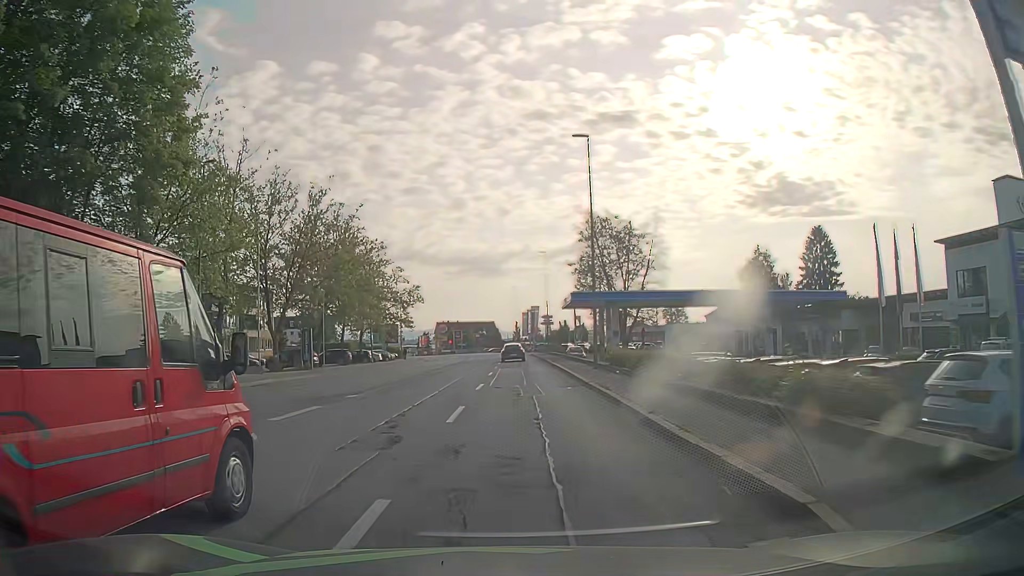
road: tertiary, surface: asphalt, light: Day
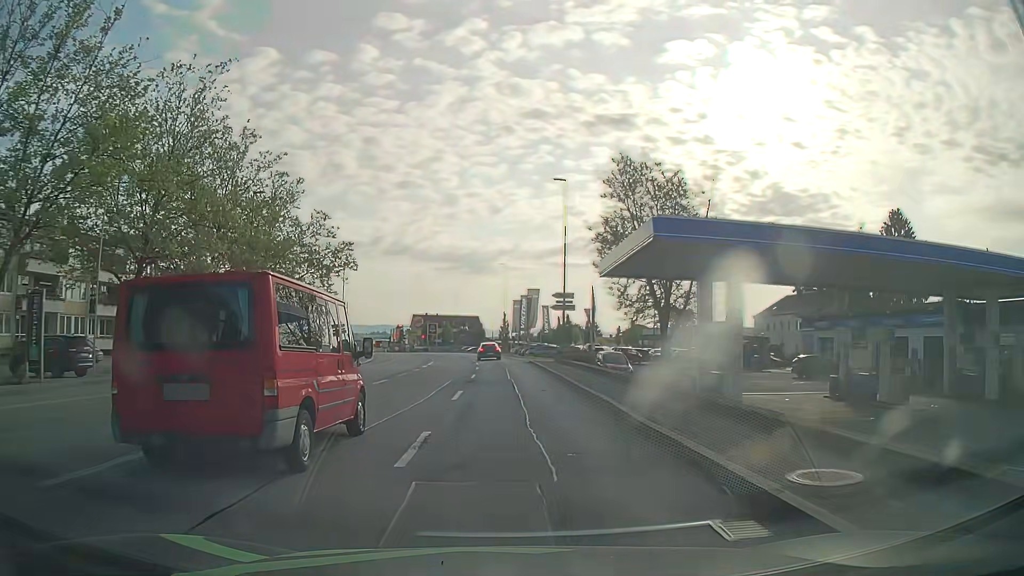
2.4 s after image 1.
(+0.4, +31.1) m; +1°
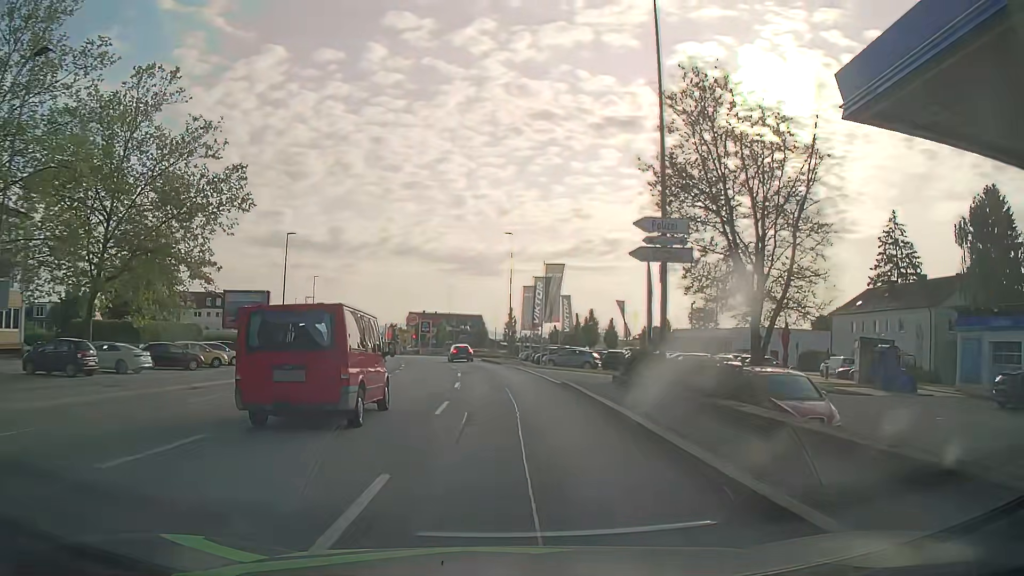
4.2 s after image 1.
(-0.1, +22.5) m; -1°
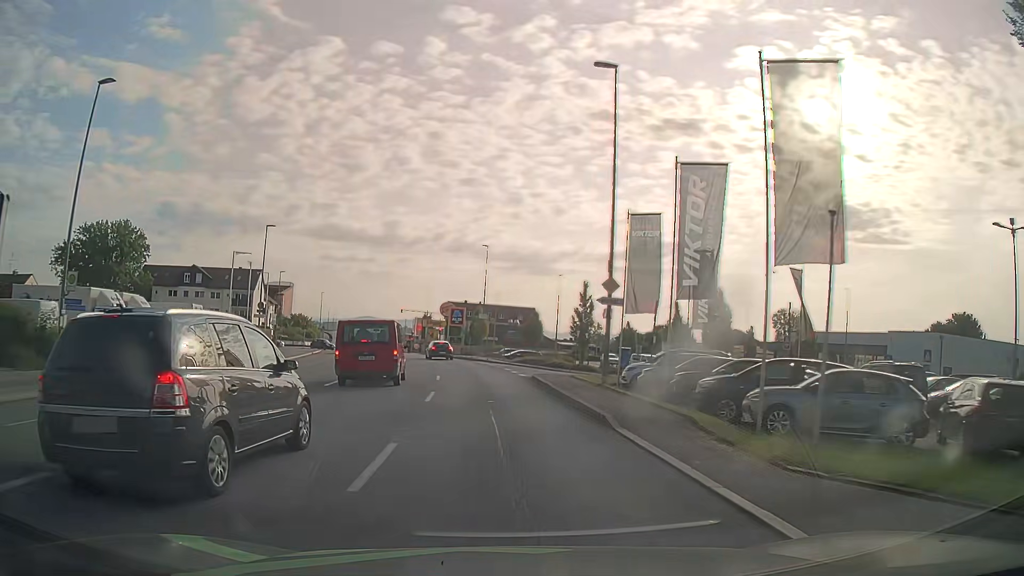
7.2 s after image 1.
(-0.8, +33.8) m; -4°
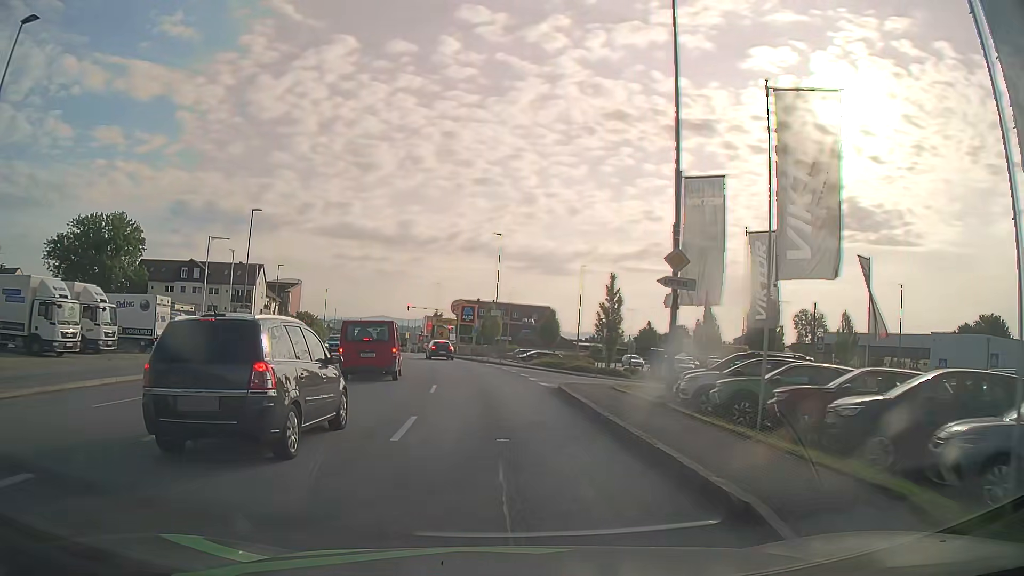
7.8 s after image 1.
(0.0, +6.3) m; -1°
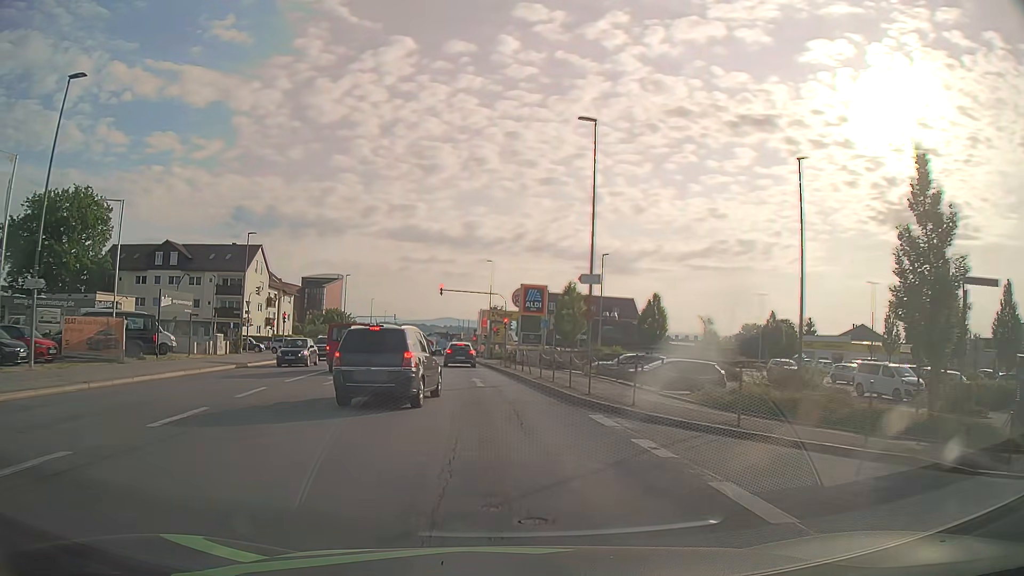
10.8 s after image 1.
(-1.4, +28.7) m; -6°
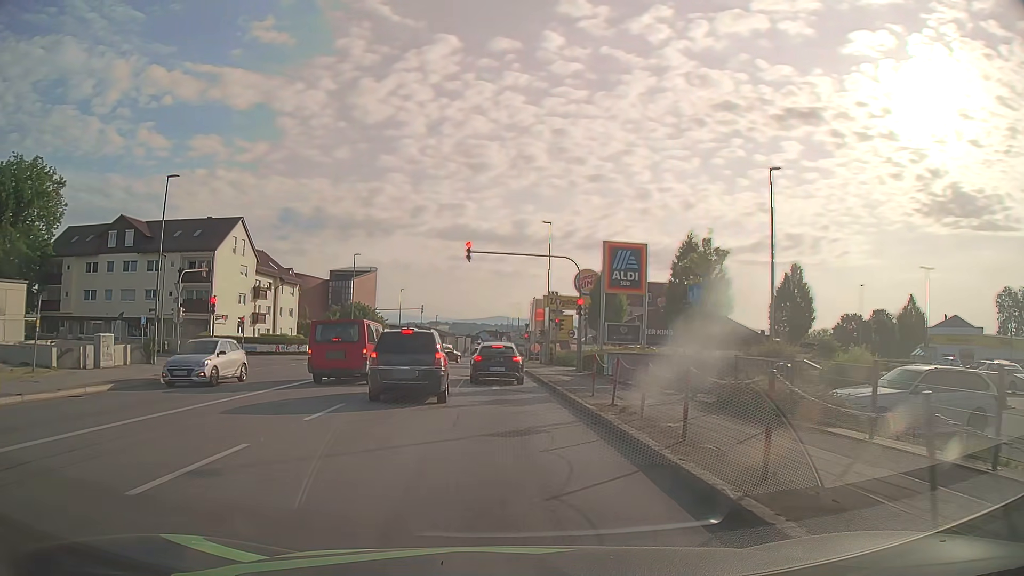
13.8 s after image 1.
(-0.9, +22.0) m; -4°
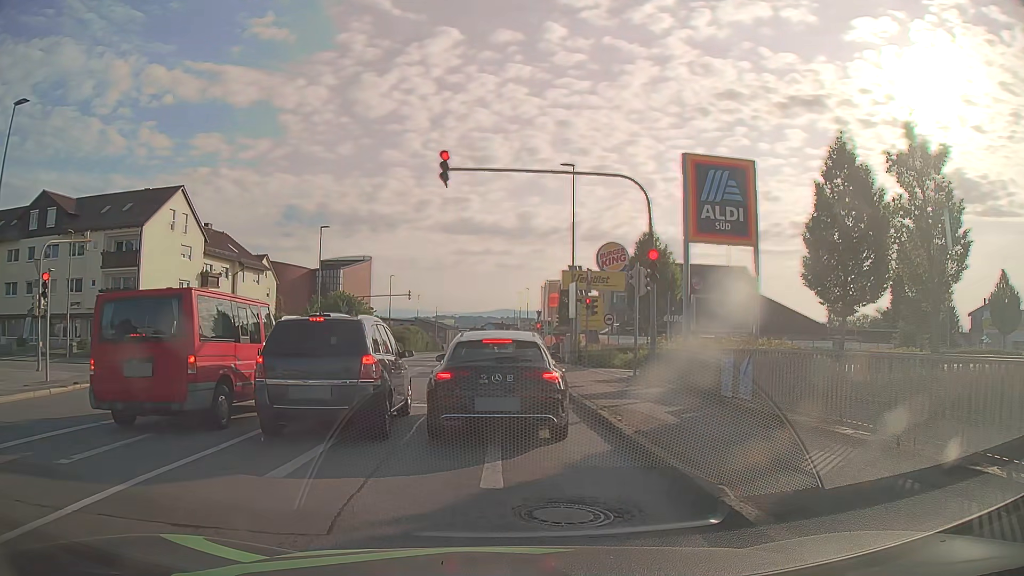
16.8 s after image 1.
(-0.2, +13.9) m; -1°
(0, +10) (0, +20) (-1, +30) (-1, +40) (-1, +50) (-1, +60) (-2, +70) (-2, +80) (-2, +90) (-3, +100) m
